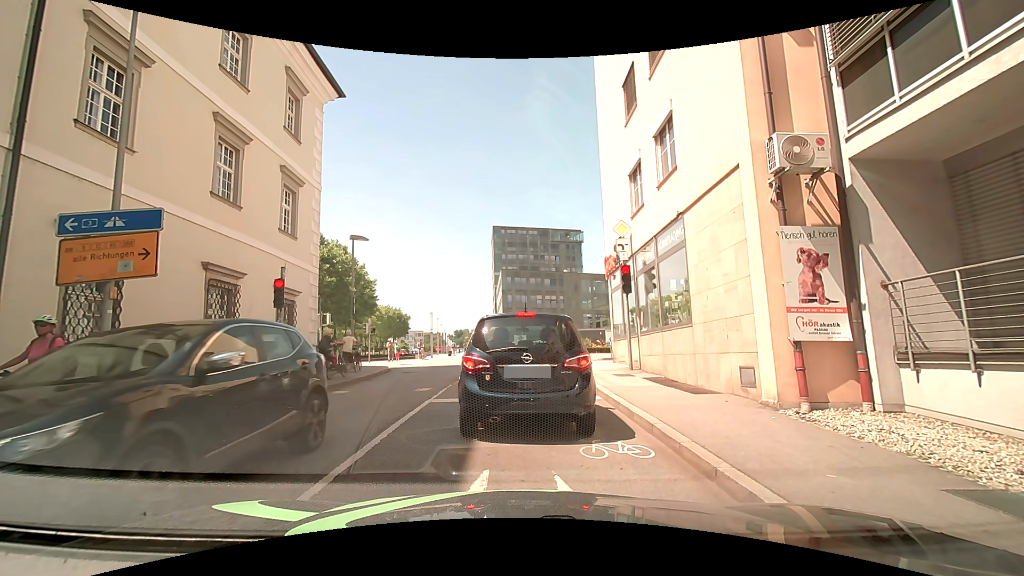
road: unclassified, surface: asphalt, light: Day
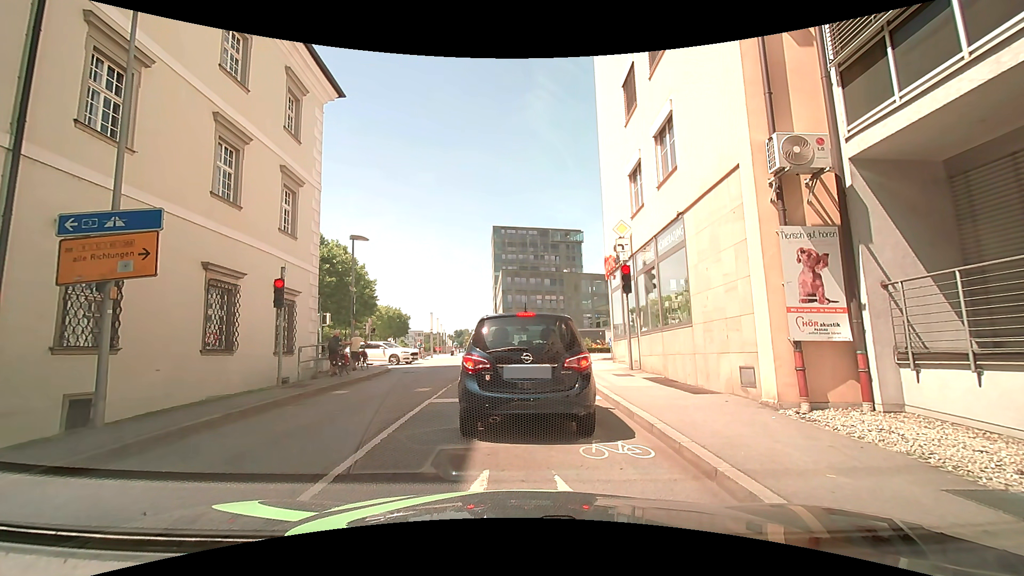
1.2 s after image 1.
(0.0, 0.0) m; 0°
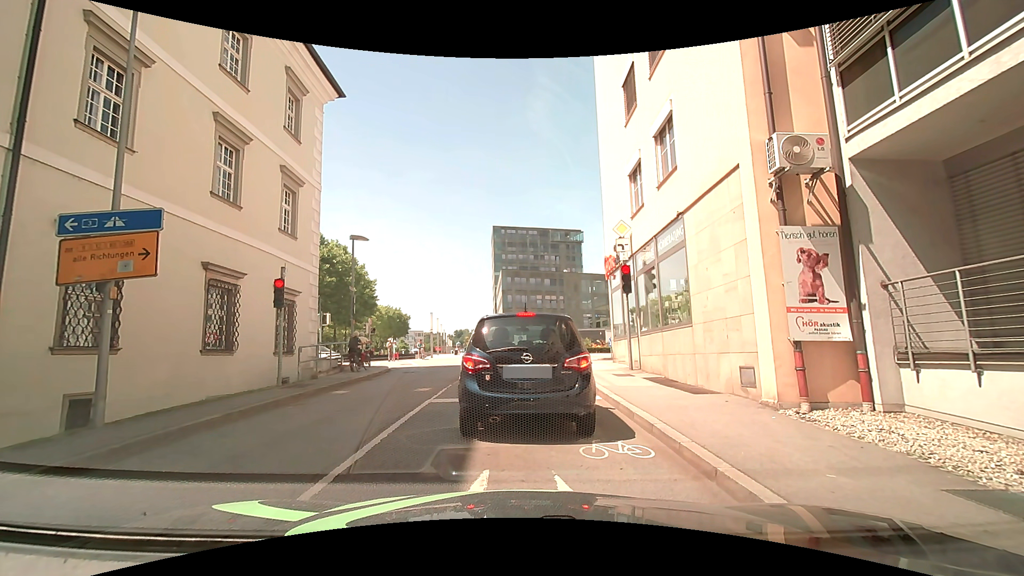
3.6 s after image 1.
(0.0, 0.0) m; 0°
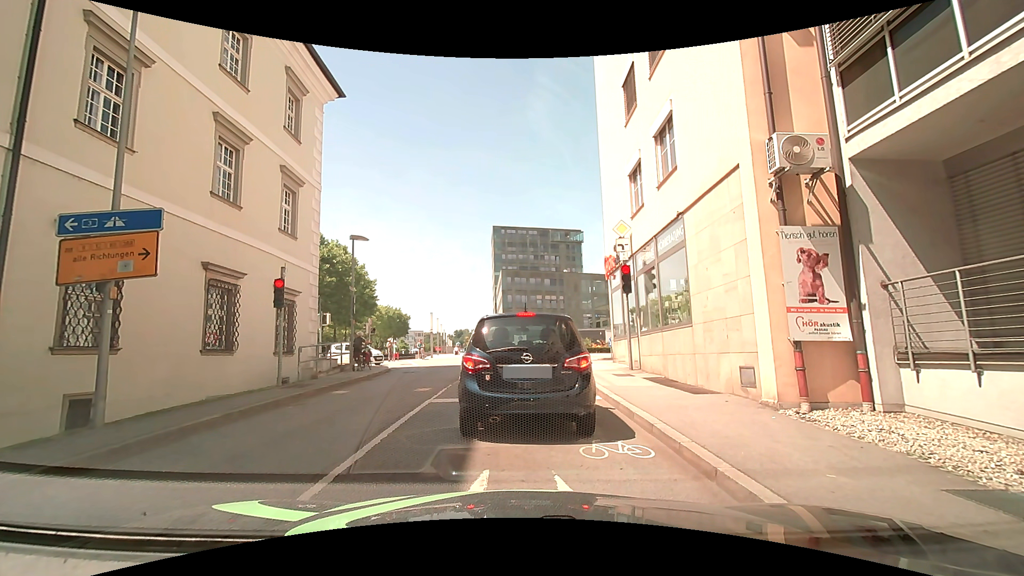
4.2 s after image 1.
(0.0, 0.0) m; 0°
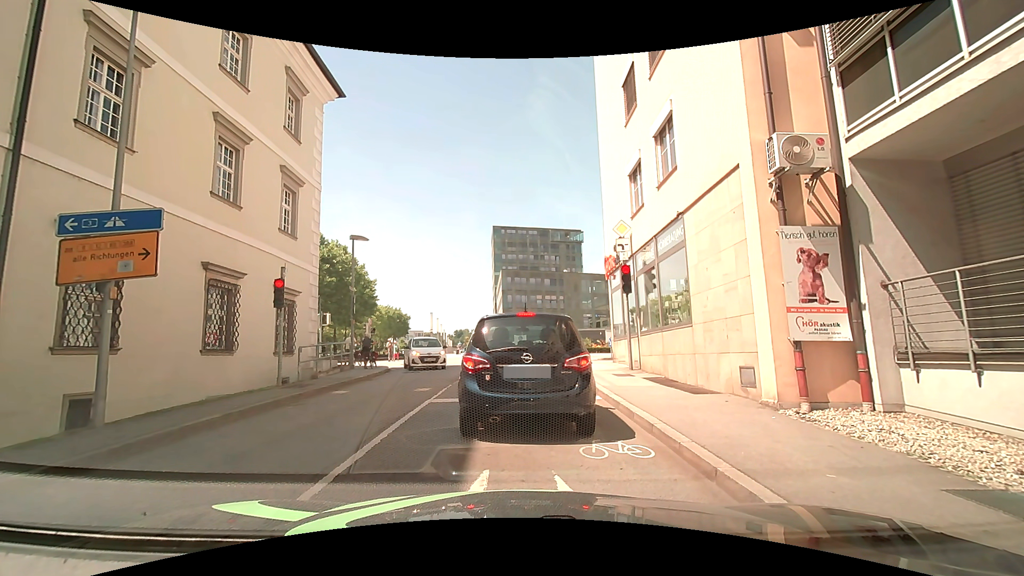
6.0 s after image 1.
(0.0, 0.0) m; 0°
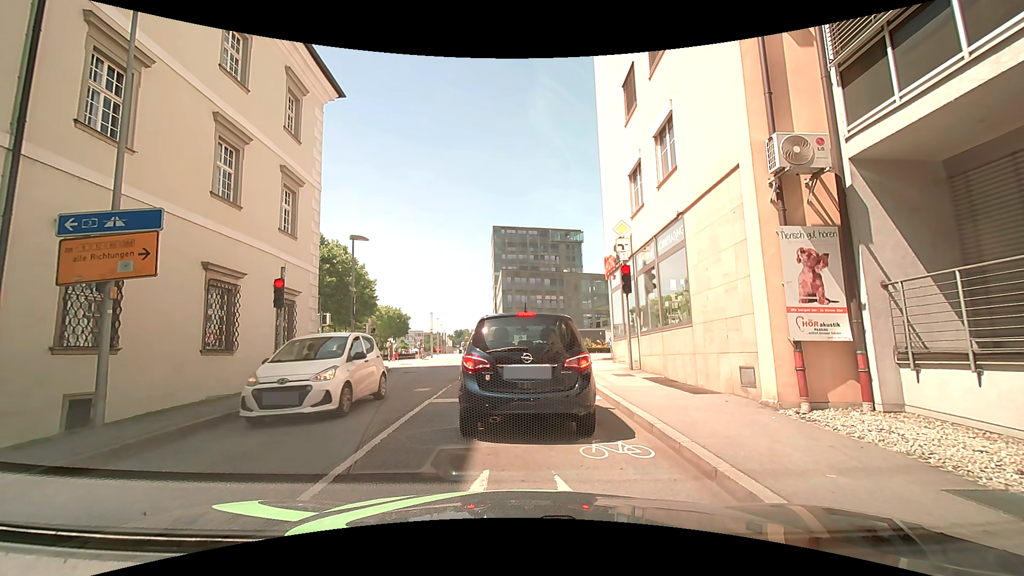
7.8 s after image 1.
(0.0, 0.0) m; 0°
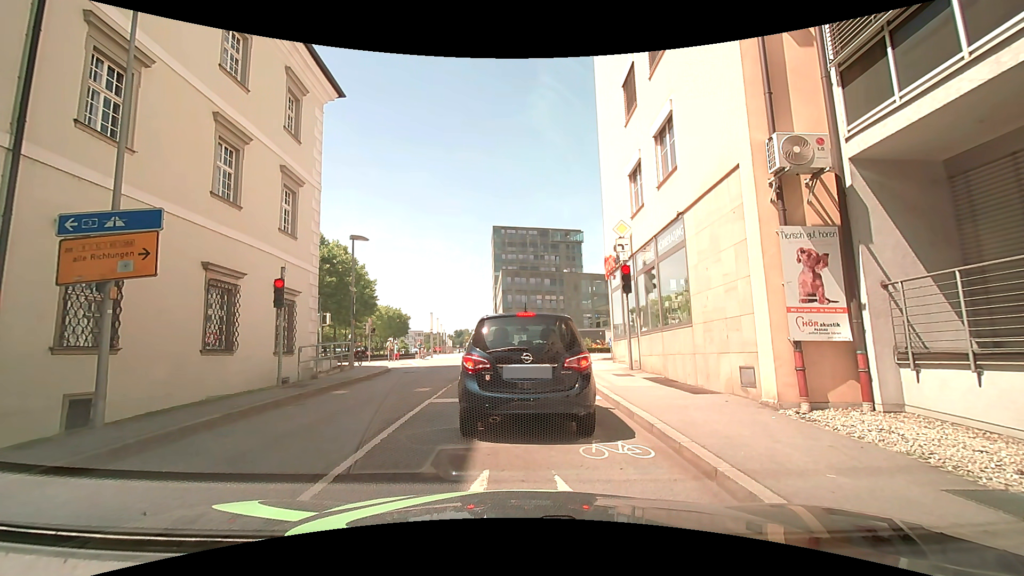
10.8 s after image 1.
(0.0, 0.0) m; 0°
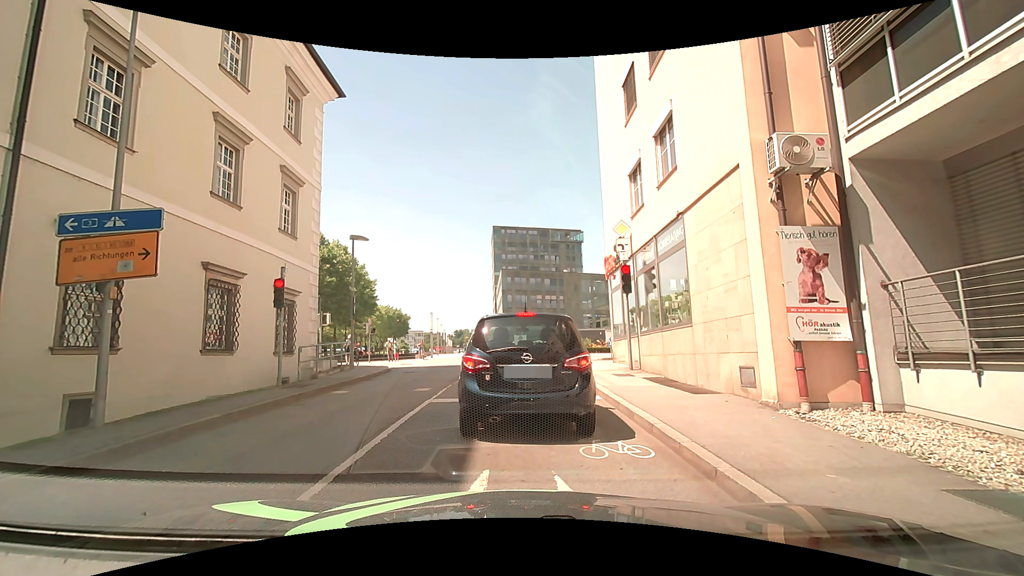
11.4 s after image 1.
(0.0, 0.0) m; 0°
